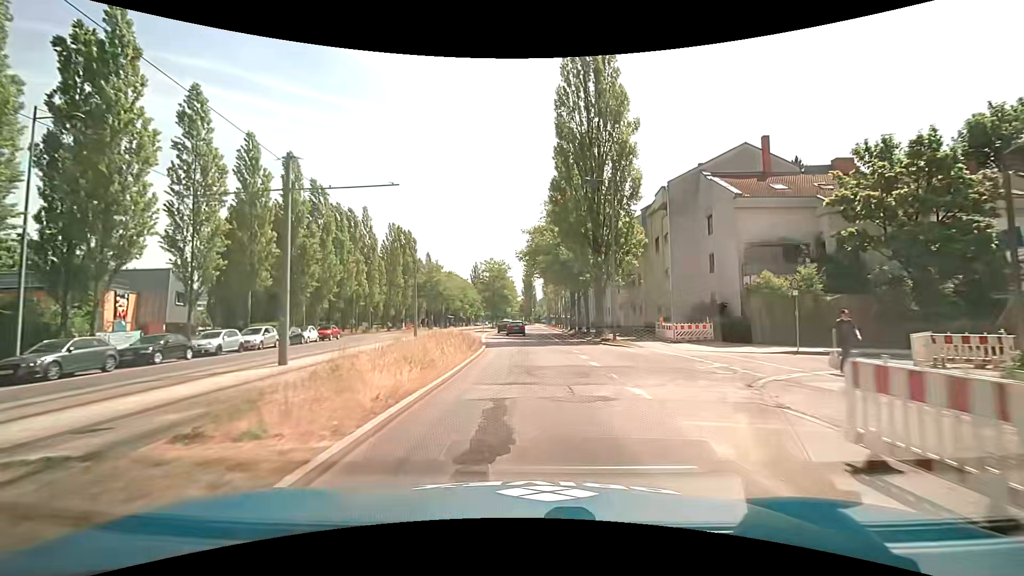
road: secondary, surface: asphalt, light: Day
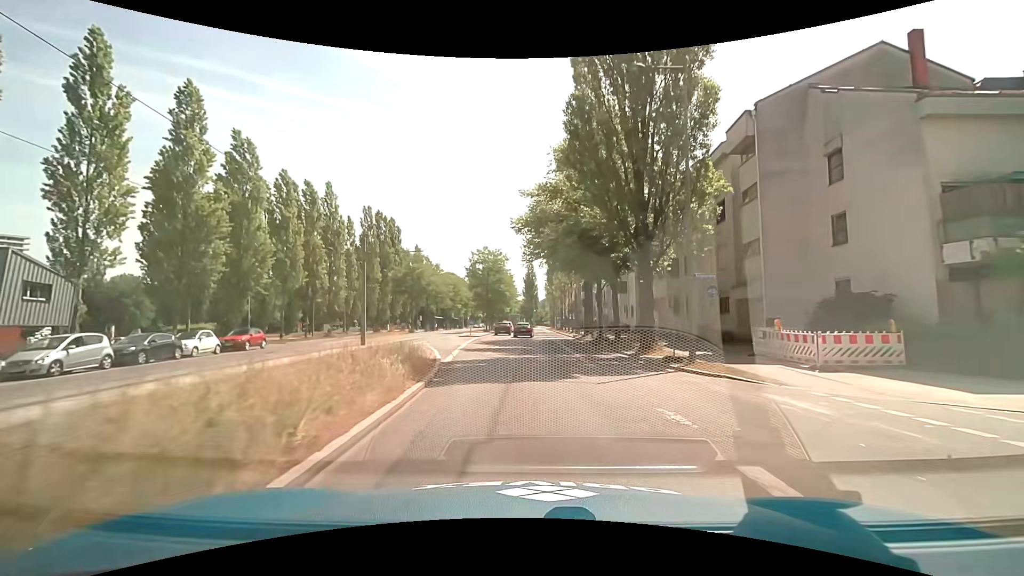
(+0.2, +14.6) m; 0°
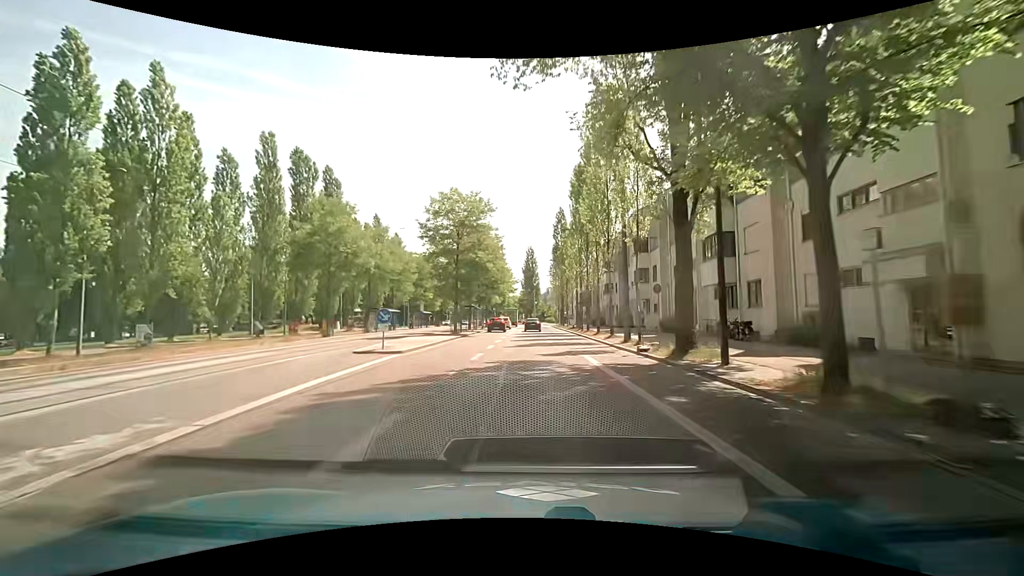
(+0.1, +29.3) m; 0°
(0, +10) (0, +20) (+1, +30) (+2, +40) (+3, +50) (+3, +60) (+3, +70) (+3, +80) (+3, +90) (+3, +100) m
